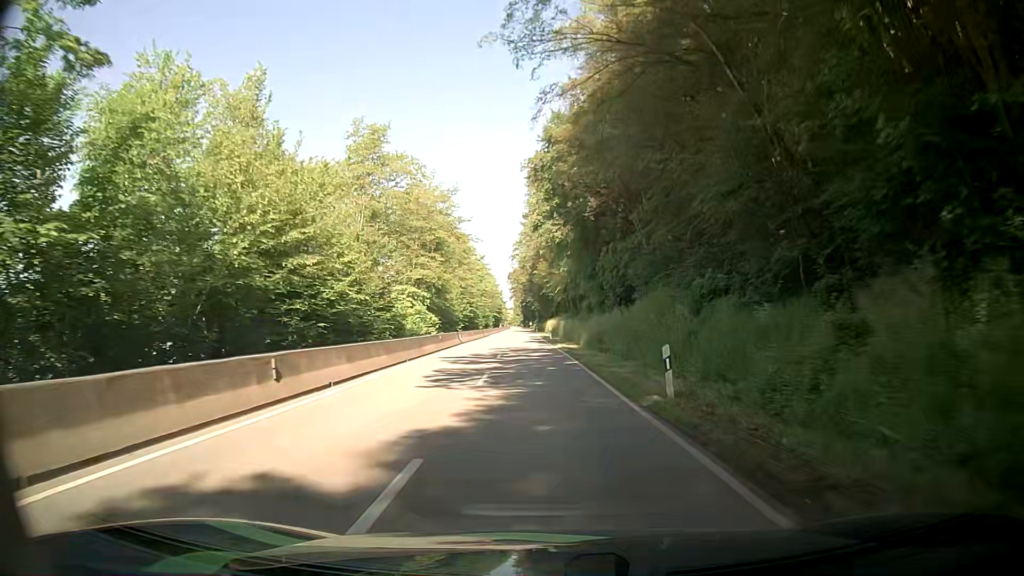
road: secondary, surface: asphalt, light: Day
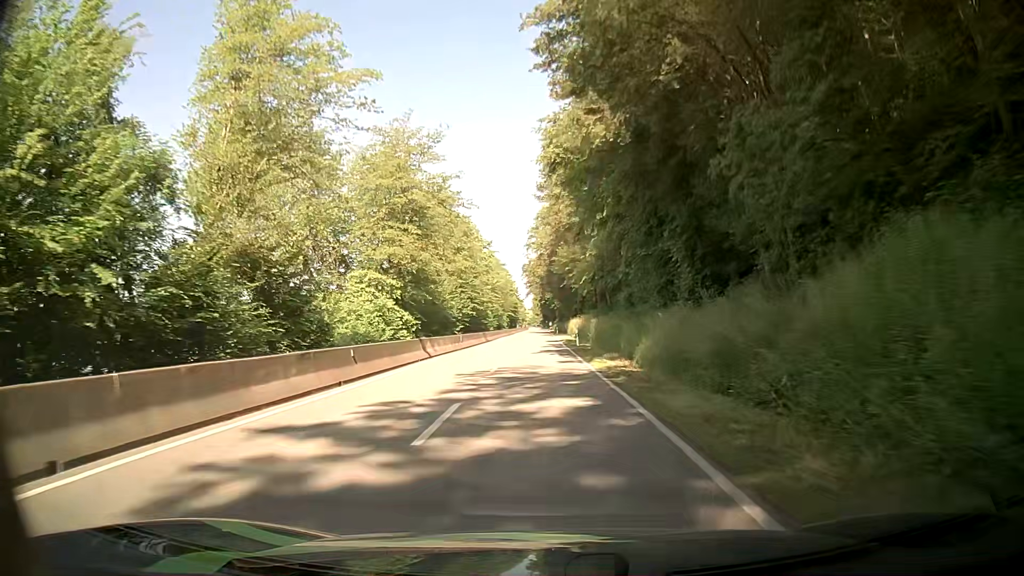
(-0.2, +19.4) m; -2°
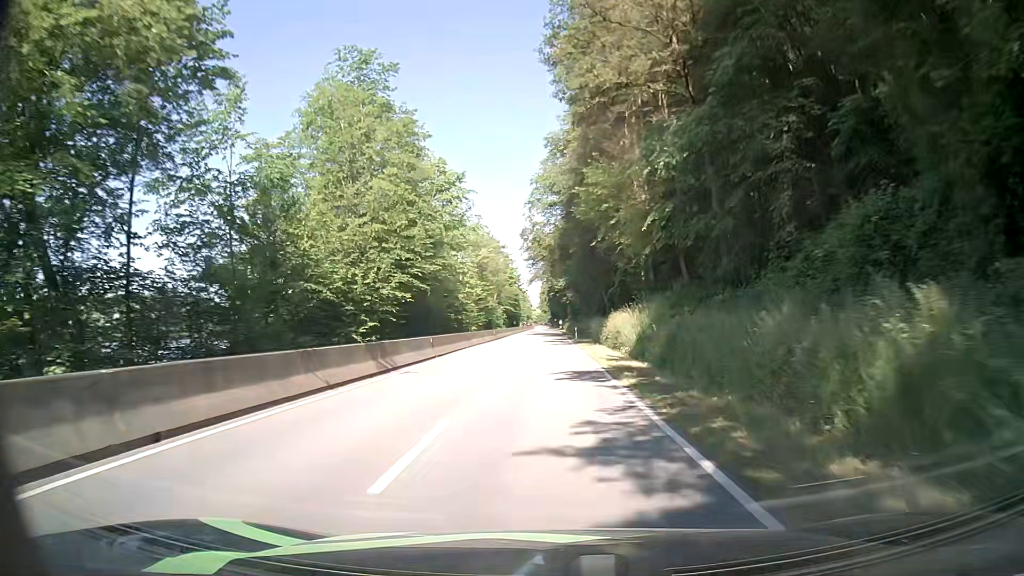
(-0.6, +38.4) m; -1°
